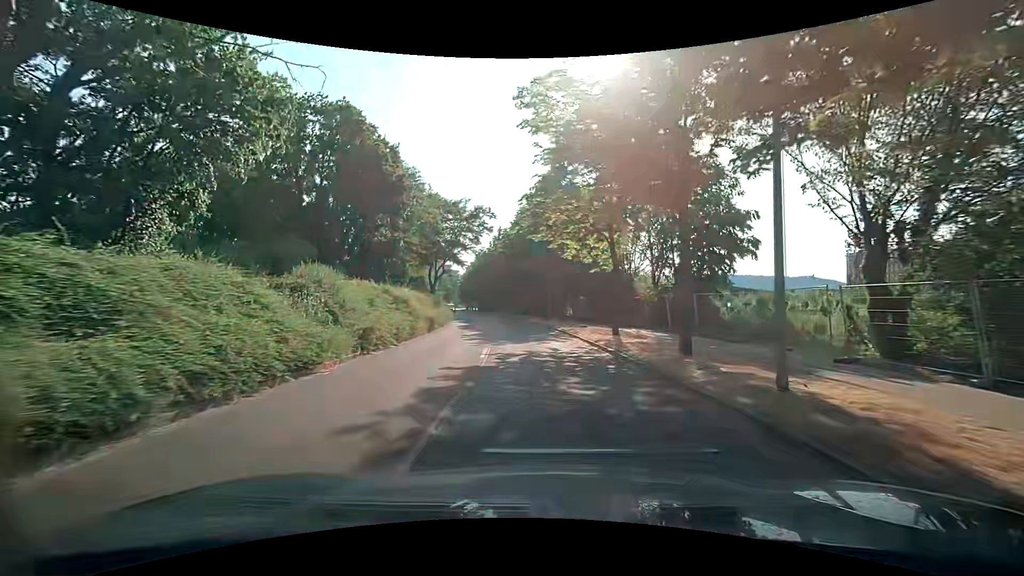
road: tertiary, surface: asphalt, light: Day
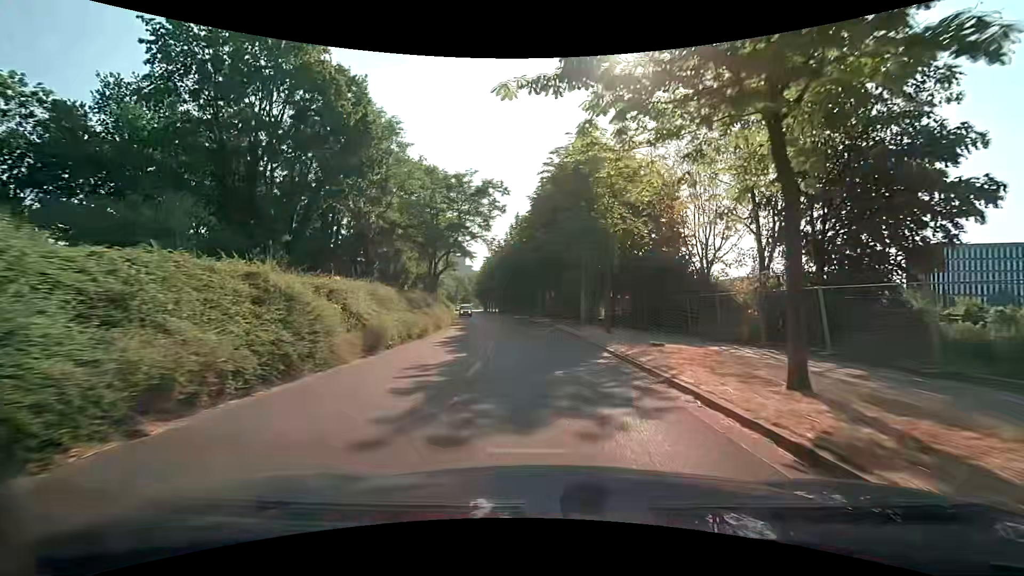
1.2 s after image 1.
(-0.3, +12.6) m; -2°
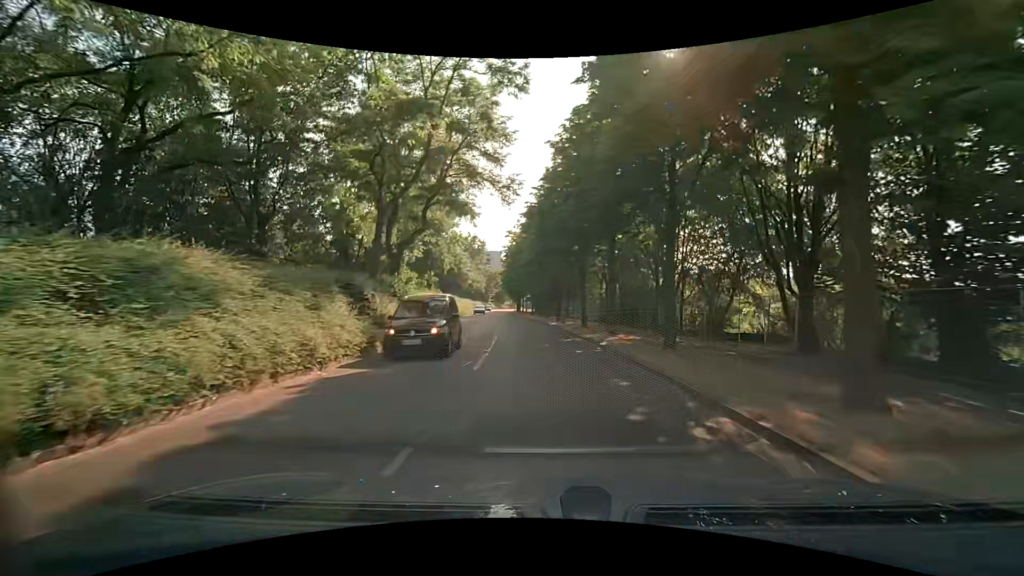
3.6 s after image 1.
(-1.2, +25.8) m; -5°
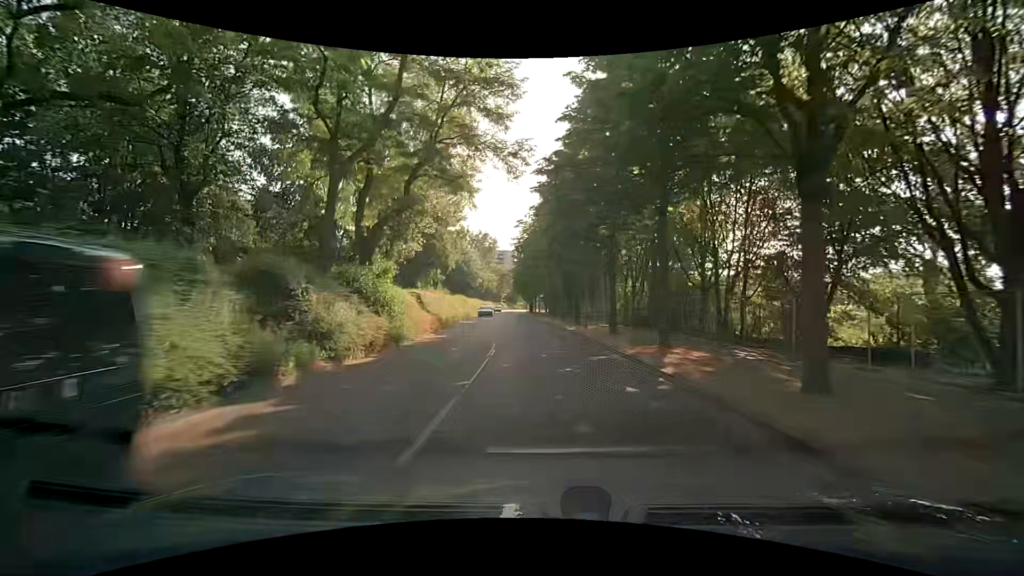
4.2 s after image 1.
(-0.1, +6.6) m; -2°
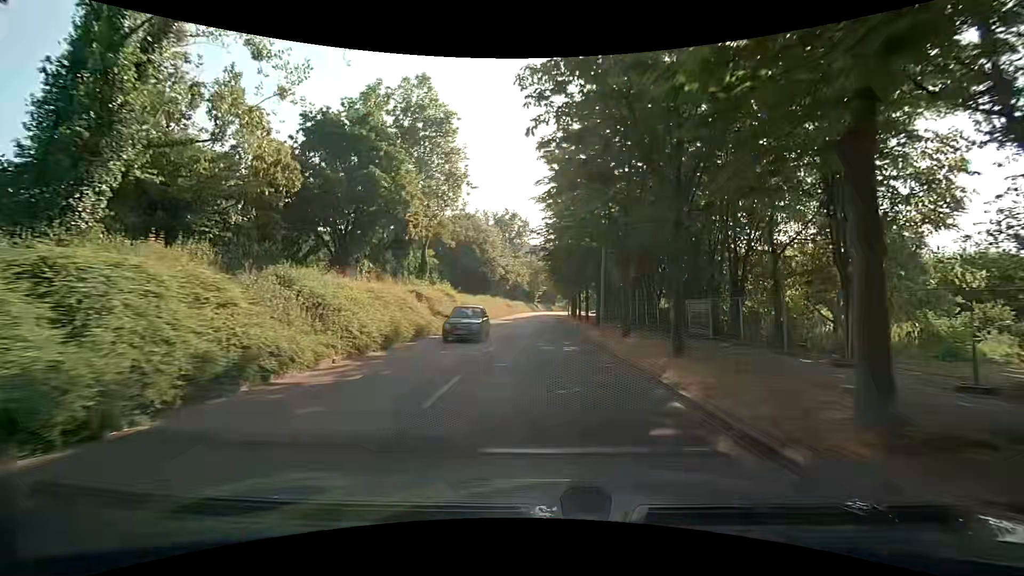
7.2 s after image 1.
(-1.3, +33.7) m; -3°
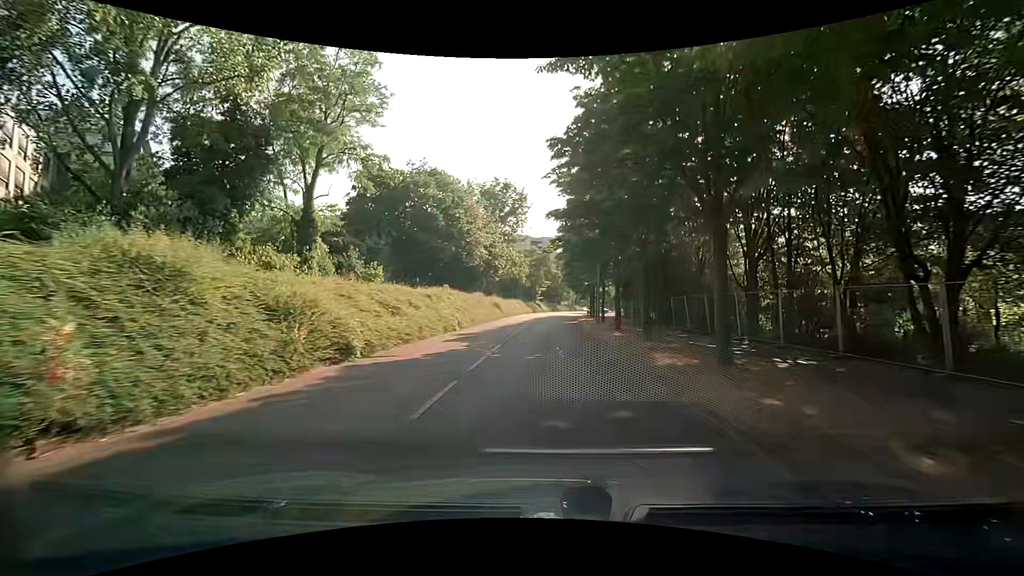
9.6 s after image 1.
(-0.9, +27.7) m; -2°
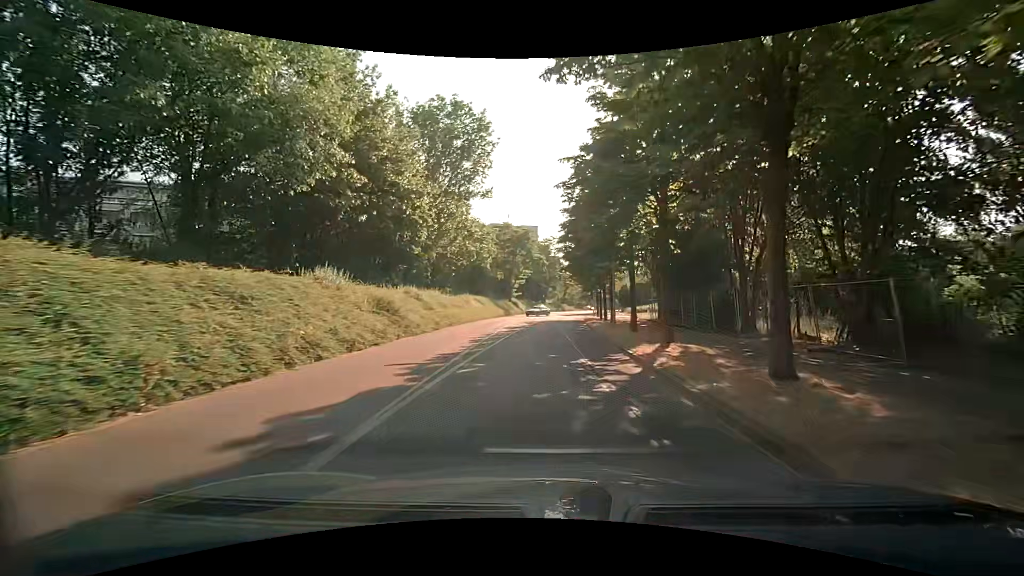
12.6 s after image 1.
(+0.9, +34.4) m; +2°
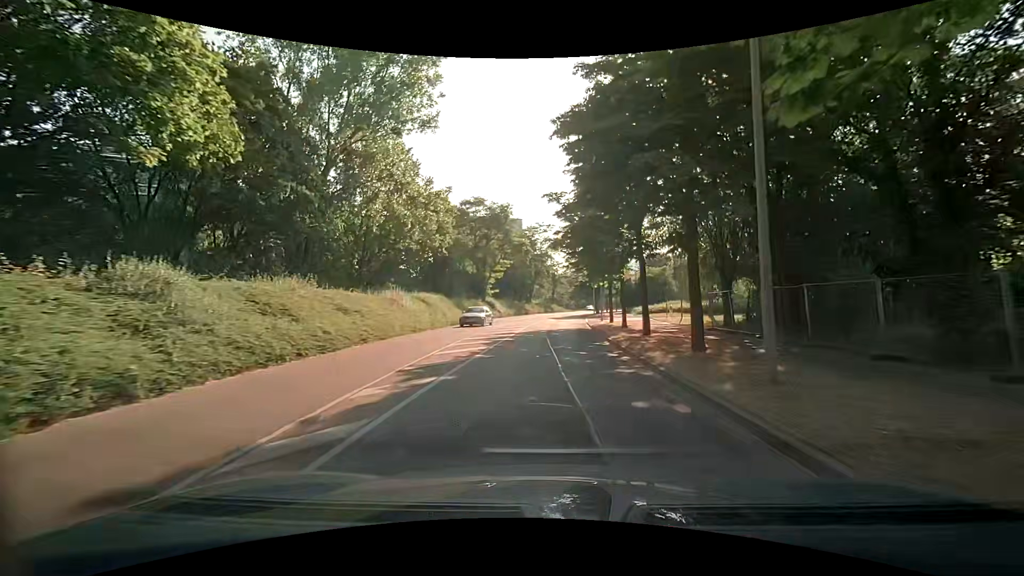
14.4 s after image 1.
(+0.3, +20.2) m; +1°
(0, +10) (0, +20) (0, +30) (+1, +40) (+2, +50) (+2, +60) (+3, +70) (+5, +80) (+6, +90) (+8, +100) m
